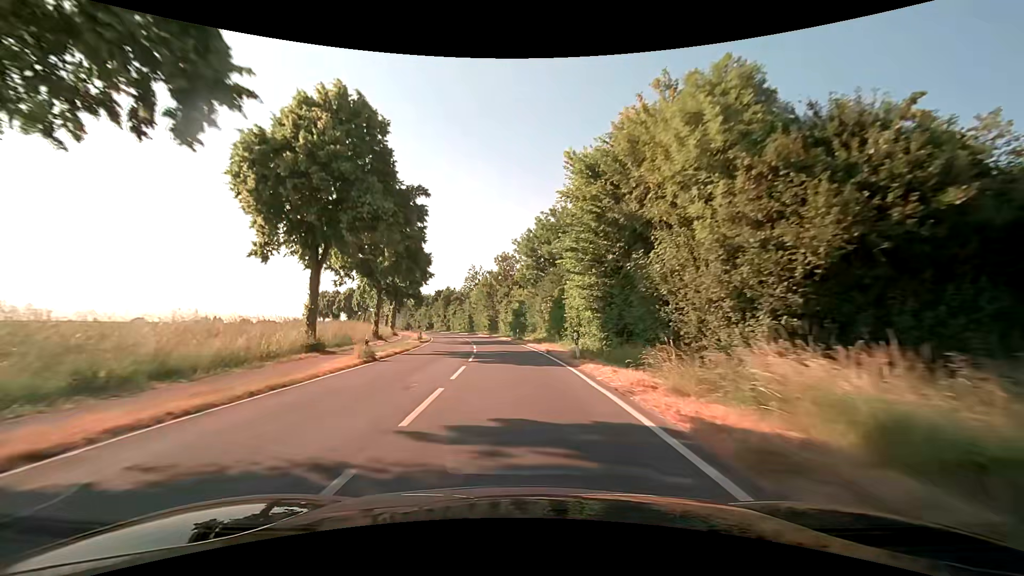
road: secondary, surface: asphalt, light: Day
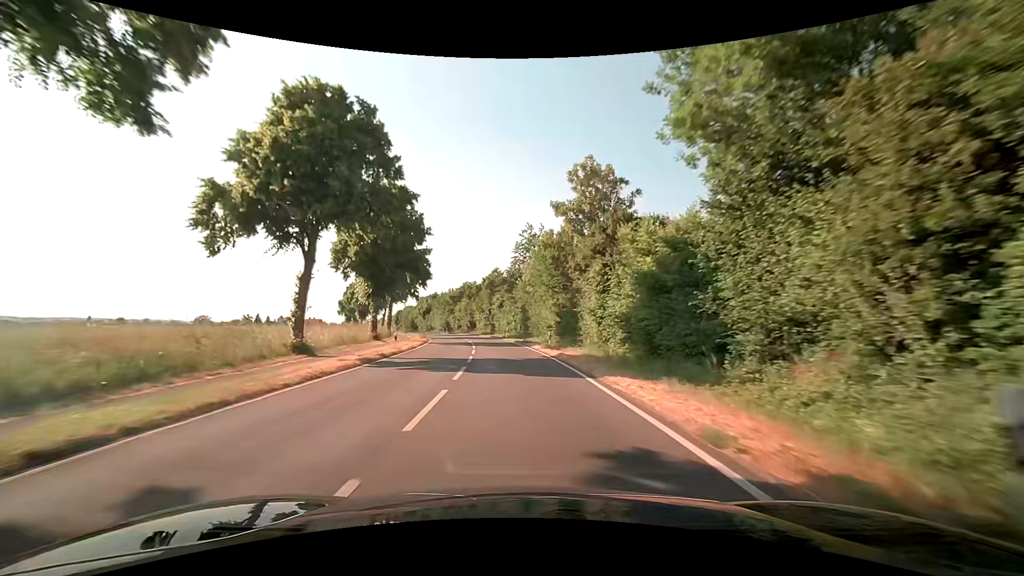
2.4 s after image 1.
(-2.9, +42.9) m; -7°
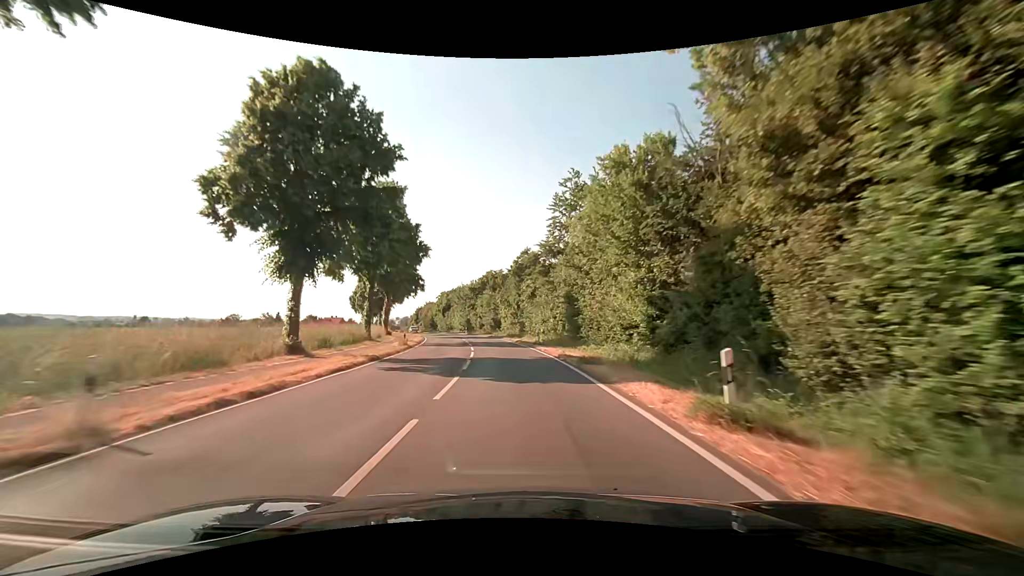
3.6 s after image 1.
(-0.9, +21.6) m; -4°
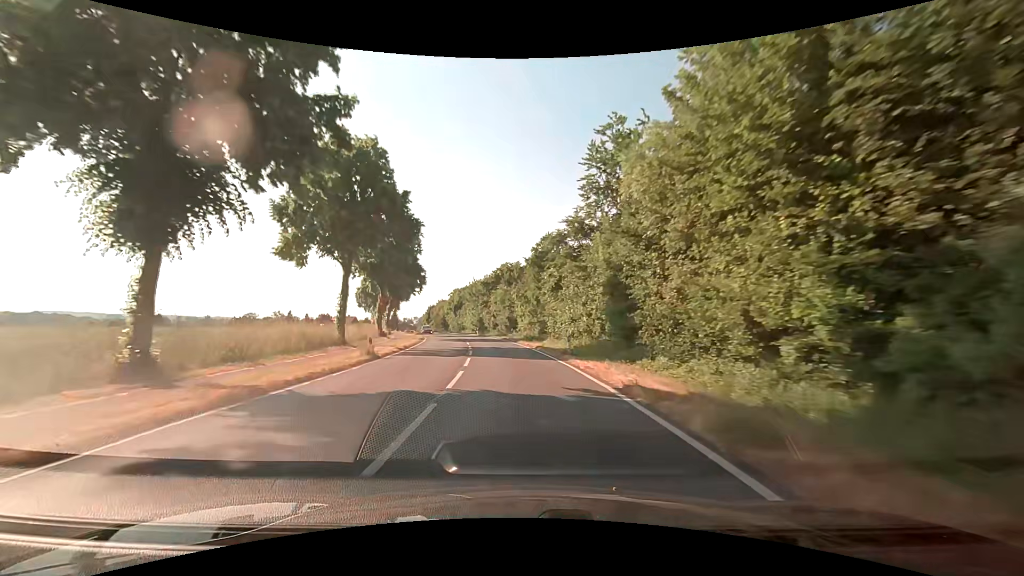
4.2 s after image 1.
(-0.3, +10.8) m; -3°
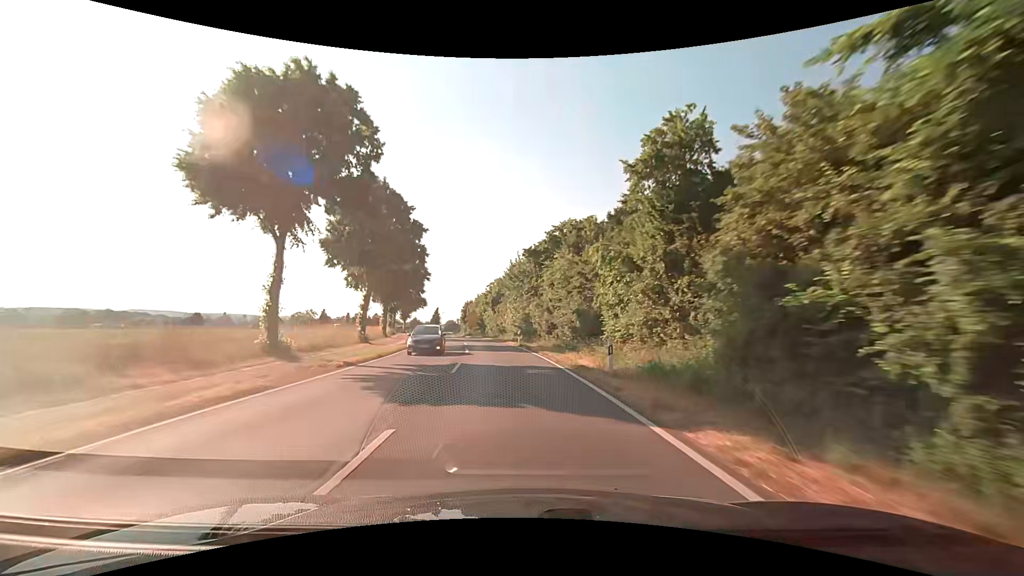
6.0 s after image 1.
(-1.3, +32.4) m; -6°
(0, +10) (-1, +20) (-2, +30) (-3, +40) (-4, +50) (-6, +60) (-8, +69) (-10, +79) (-13, +89) (-15, +99) m
